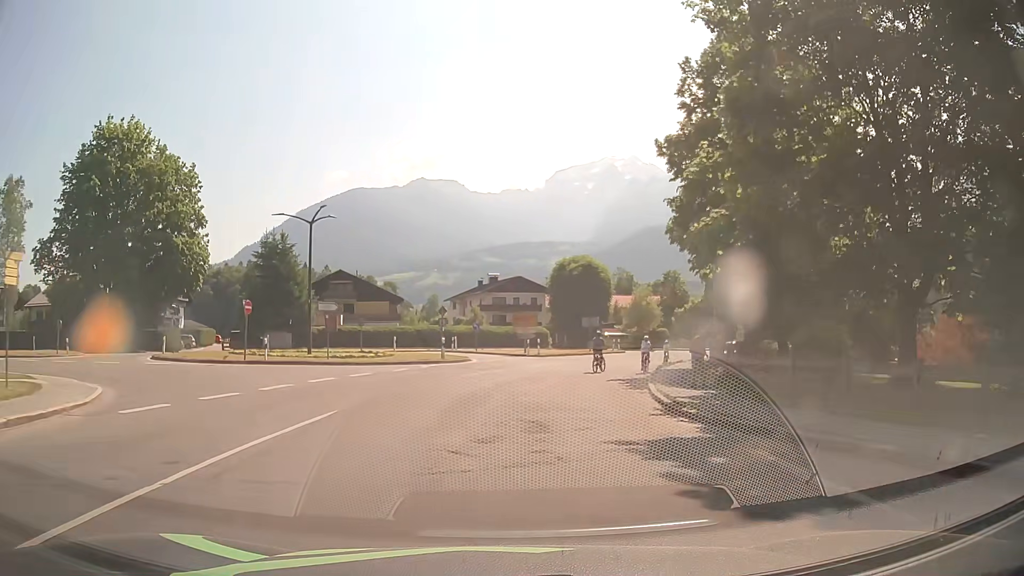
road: tertiary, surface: asphalt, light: Day
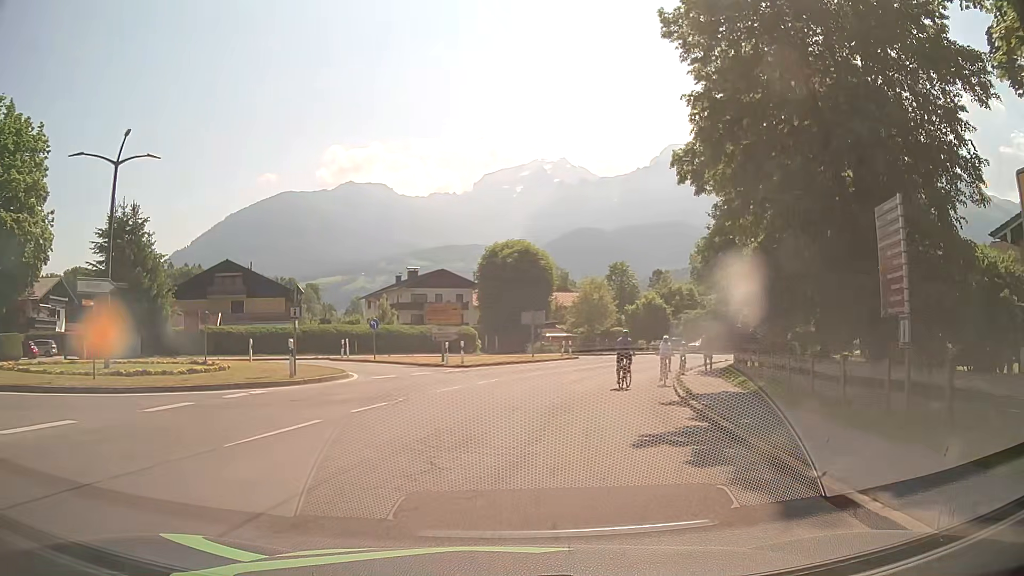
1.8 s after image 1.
(+0.7, +14.6) m; +6°
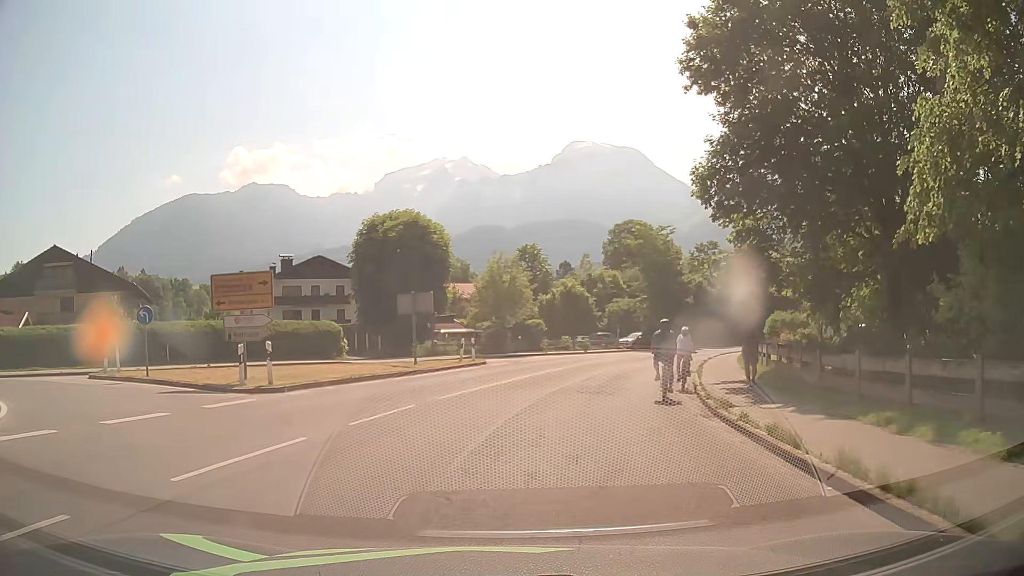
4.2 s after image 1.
(+1.1, +14.8) m; +8°
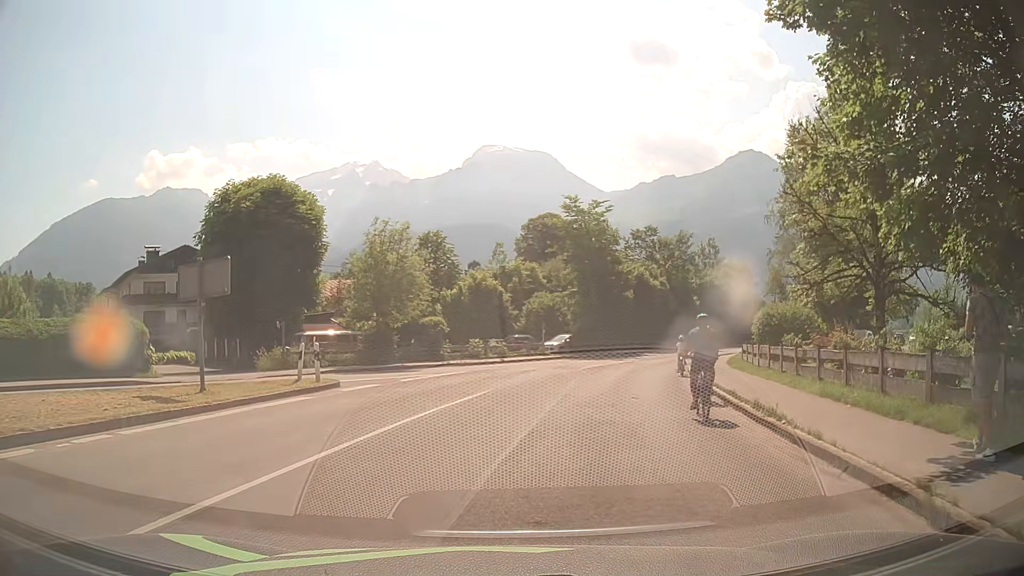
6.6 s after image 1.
(+0.9, +12.7) m; +8°
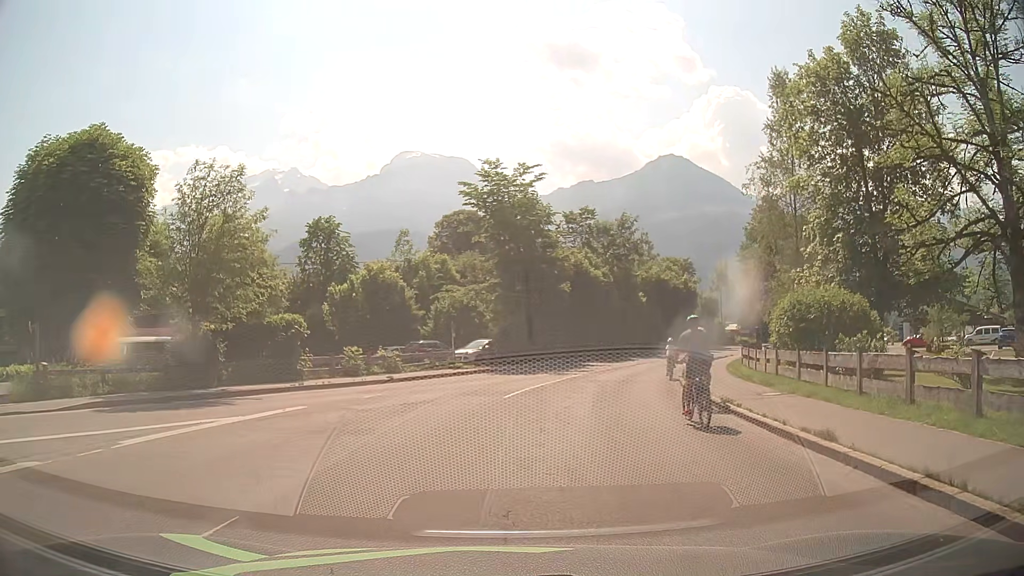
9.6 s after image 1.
(+0.7, +11.6) m; +7°
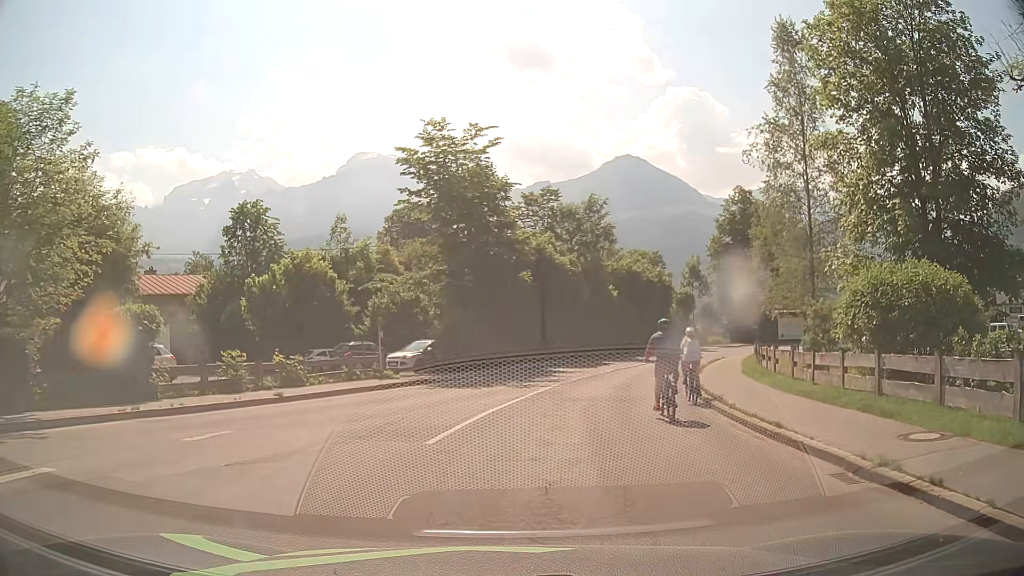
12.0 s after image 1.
(+0.3, +7.5) m; +4°
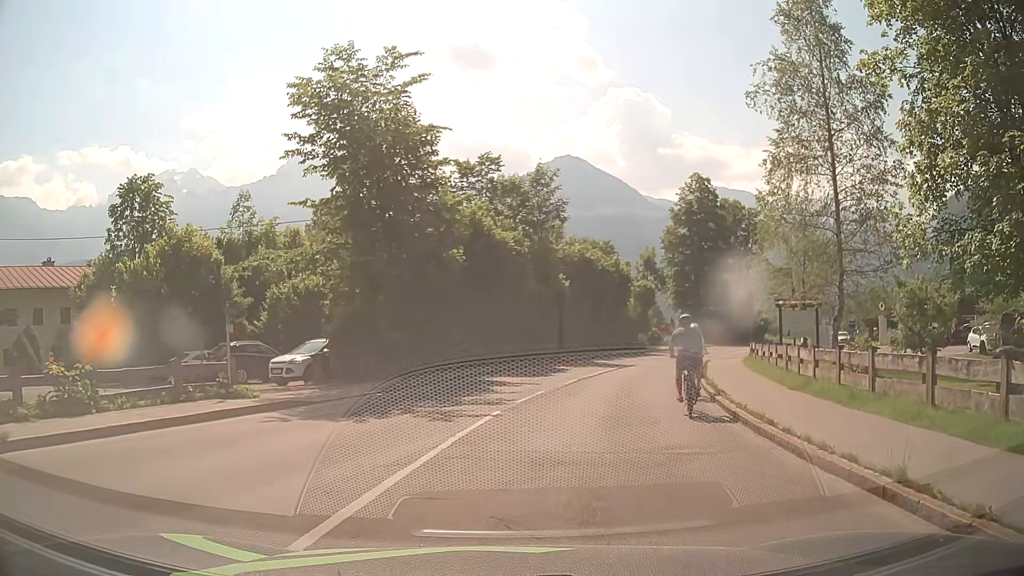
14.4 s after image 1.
(+0.3, +8.5) m; +4°
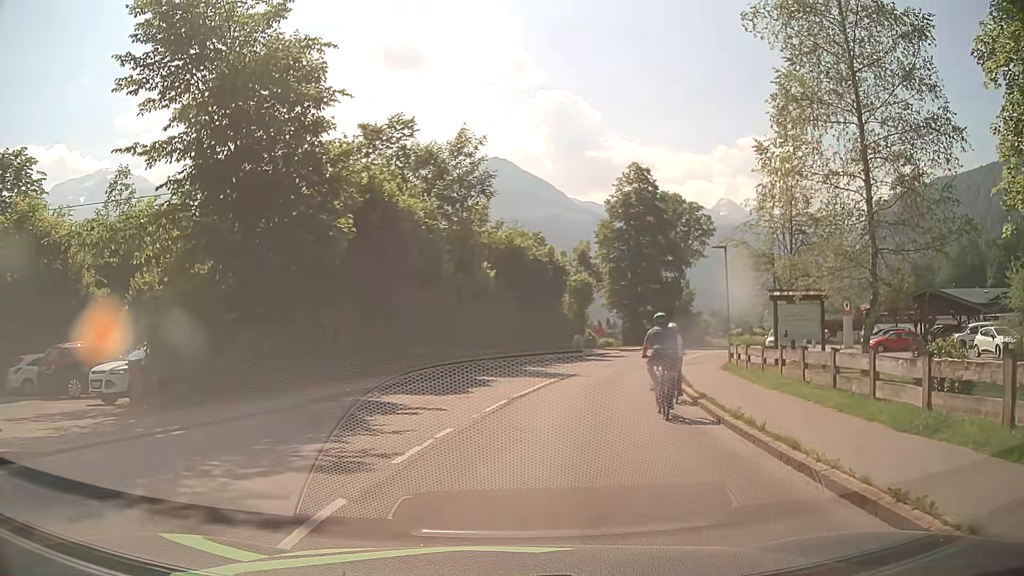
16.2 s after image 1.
(+0.5, +7.2) m; +6°
(+1, +10) (+2, +20) (+5, +29) (+8, +39) (+12, +48) (+16, +57) (+21, +66) (+26, +75) (+32, +83) (+37, +91) m
